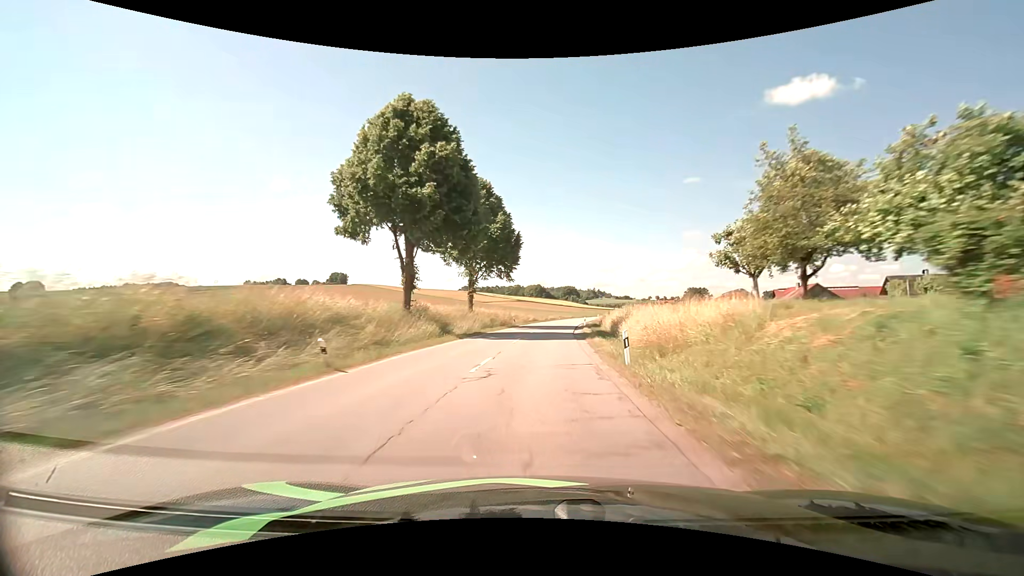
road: secondary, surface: asphalt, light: Day
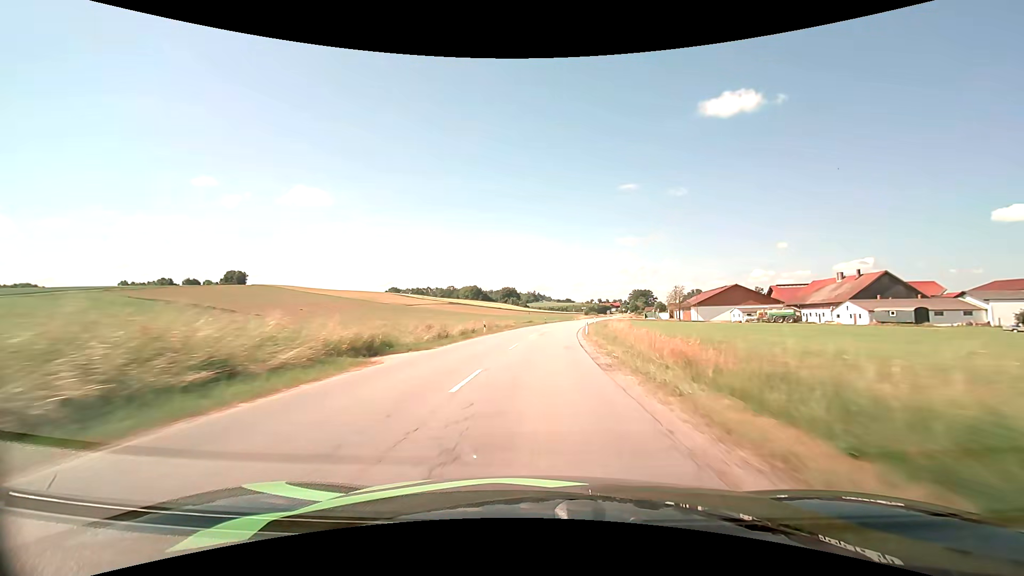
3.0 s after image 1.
(+3.5, +62.6) m; +7°
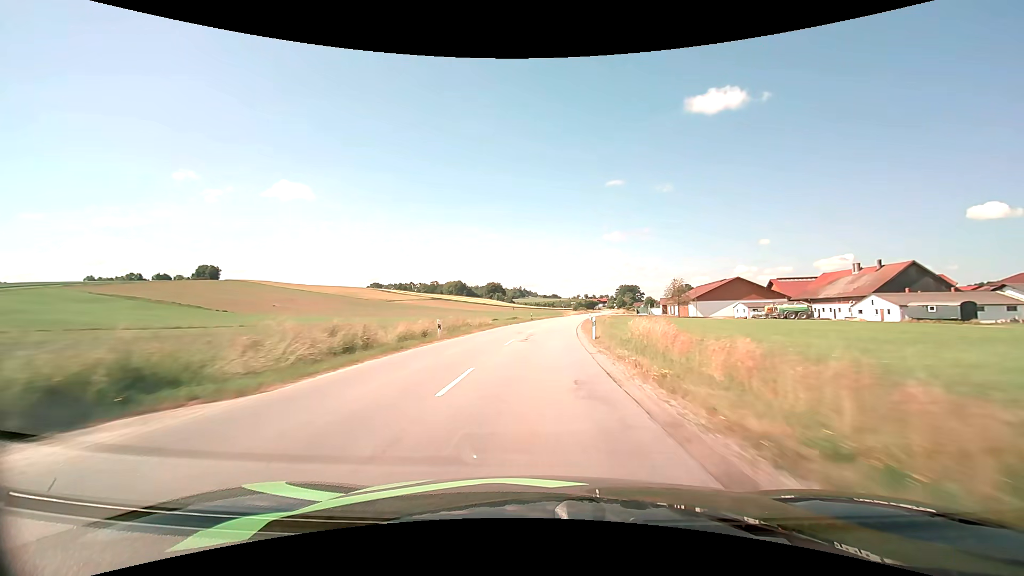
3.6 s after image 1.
(+0.2, +12.8) m; +2°
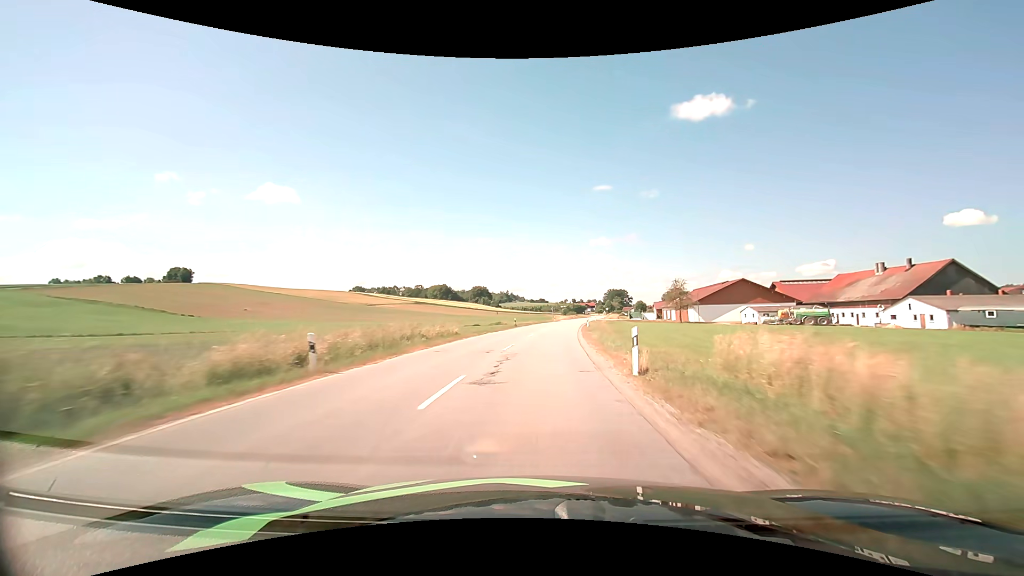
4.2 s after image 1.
(+0.2, +12.8) m; +1°
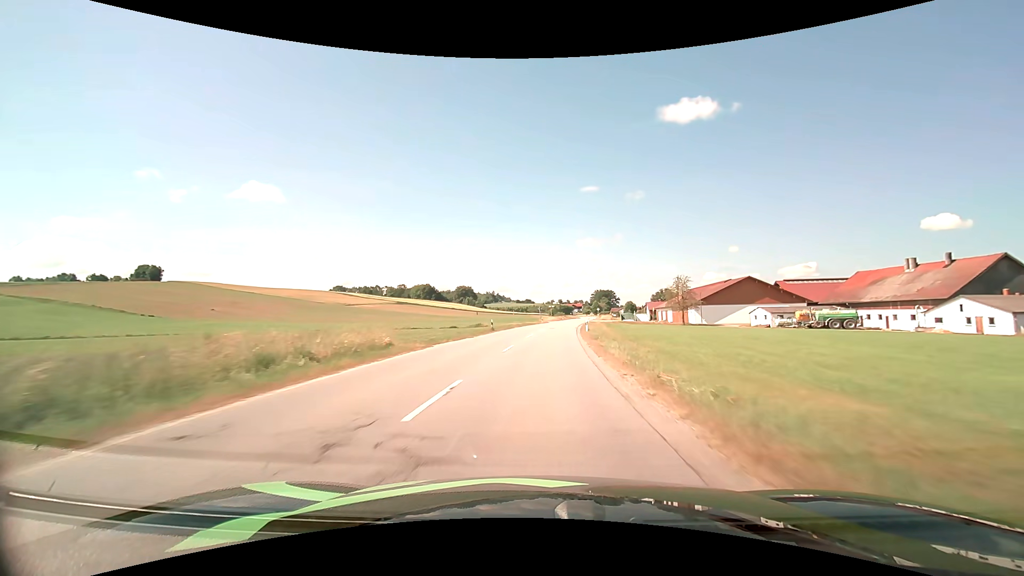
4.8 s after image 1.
(+0.2, +12.7) m; +2°
(0, +10) (0, +20) (+1, +30) (+2, +40) (+2, +50) (+3, +60) (+4, +70) (+5, +80) (+7, +90) (+8, +100) m
